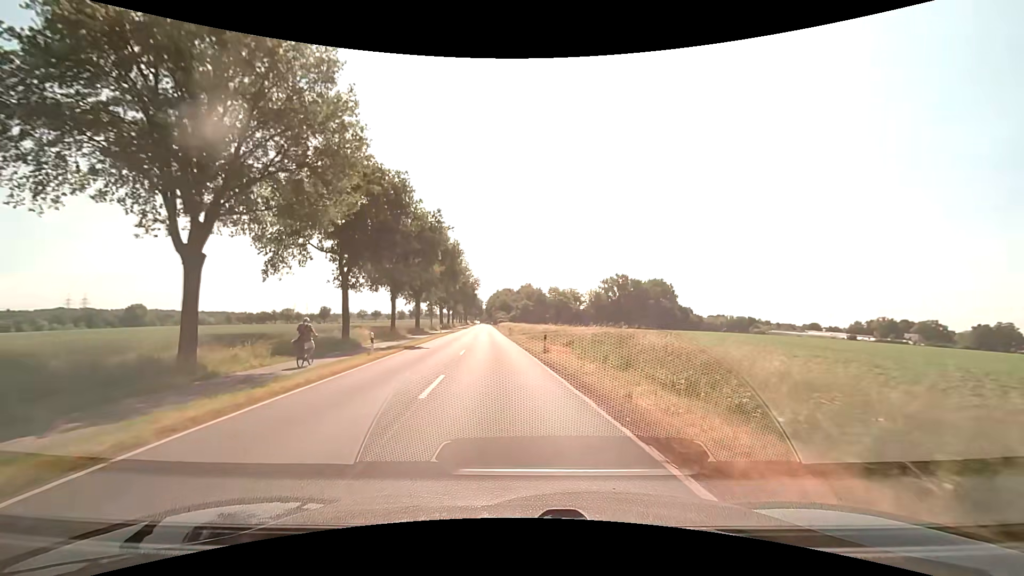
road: secondary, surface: asphalt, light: Day
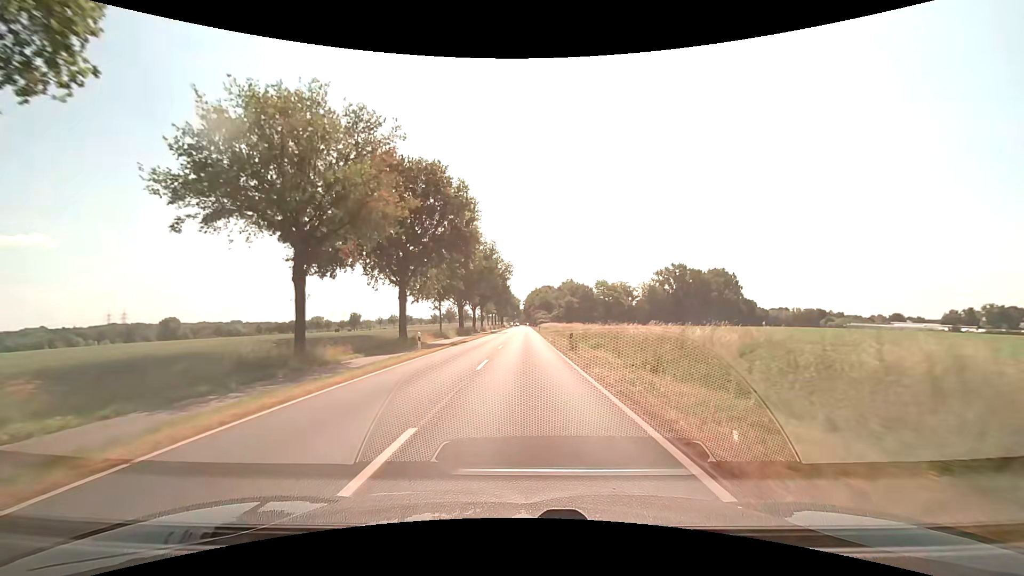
(-2.0, +31.2) m; -5°
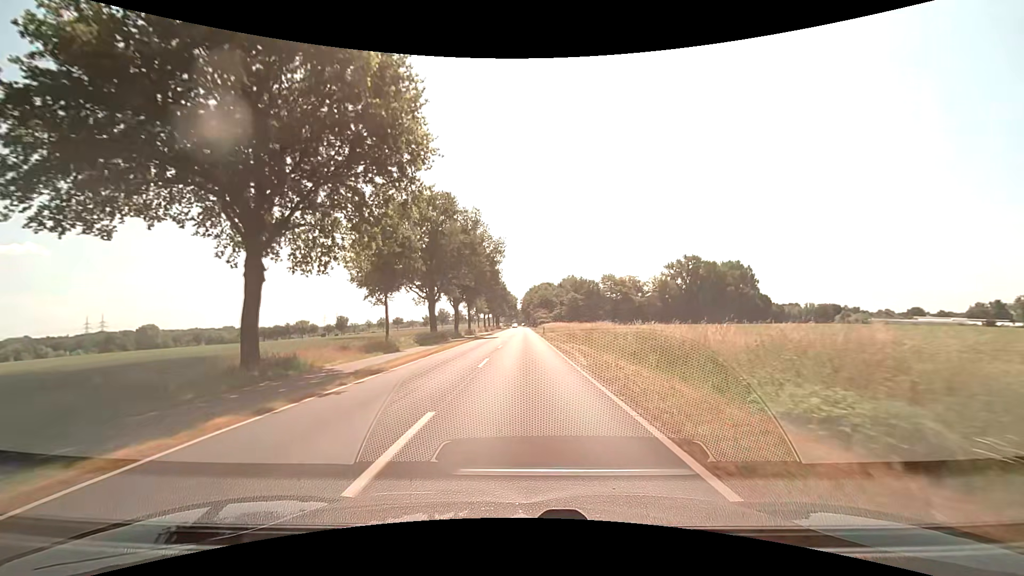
(0.0, +23.3) m; 0°
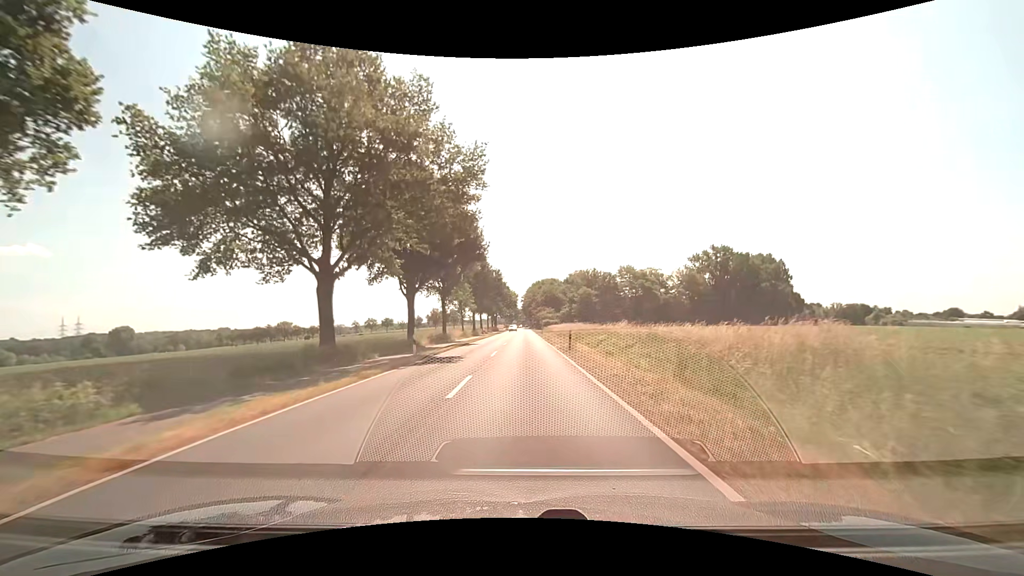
(0.0, +30.9) m; 0°
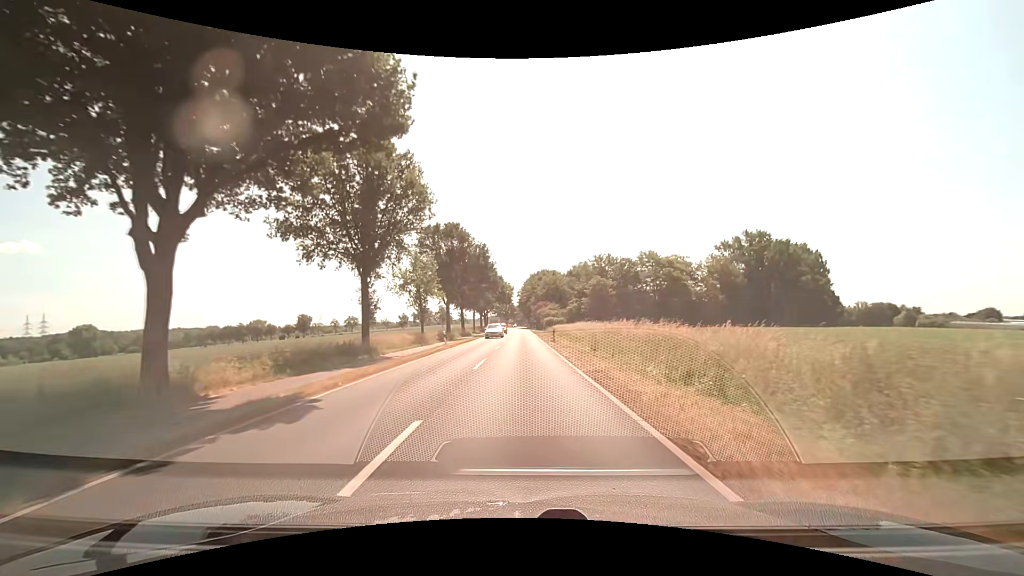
(+0.1, +30.7) m; 0°
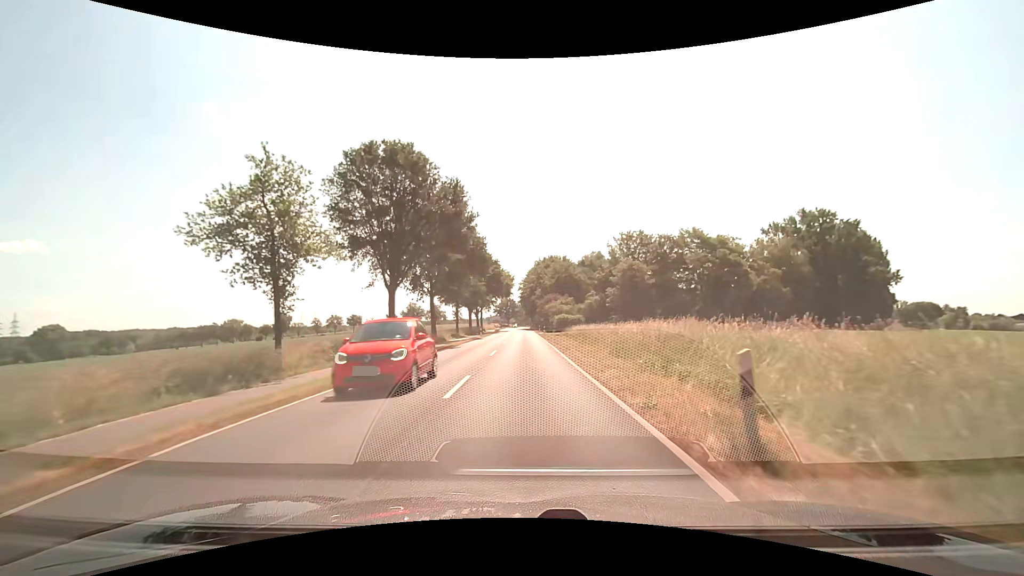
(-0.1, +30.5) m; -1°
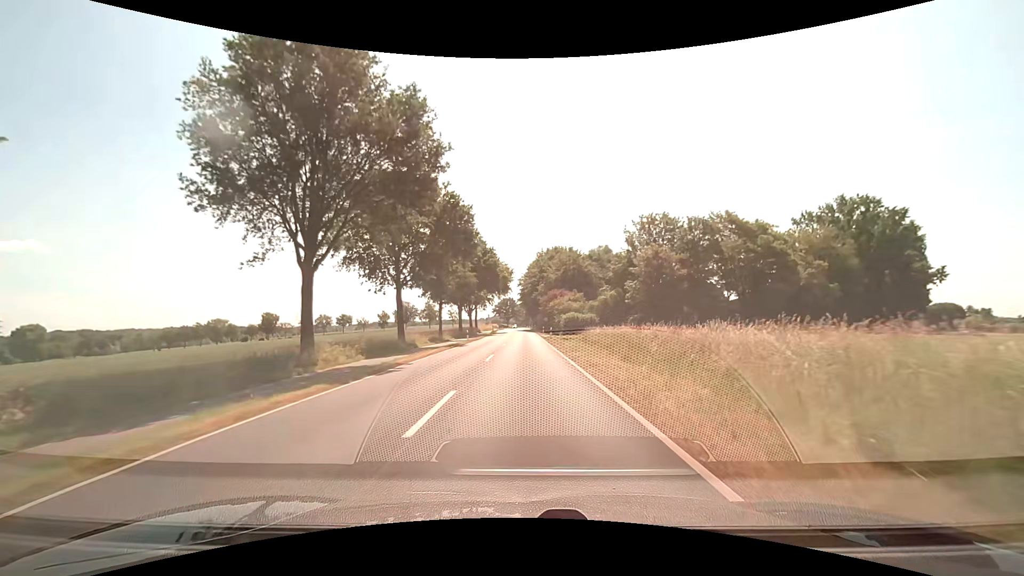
(0.0, +15.2) m; 0°
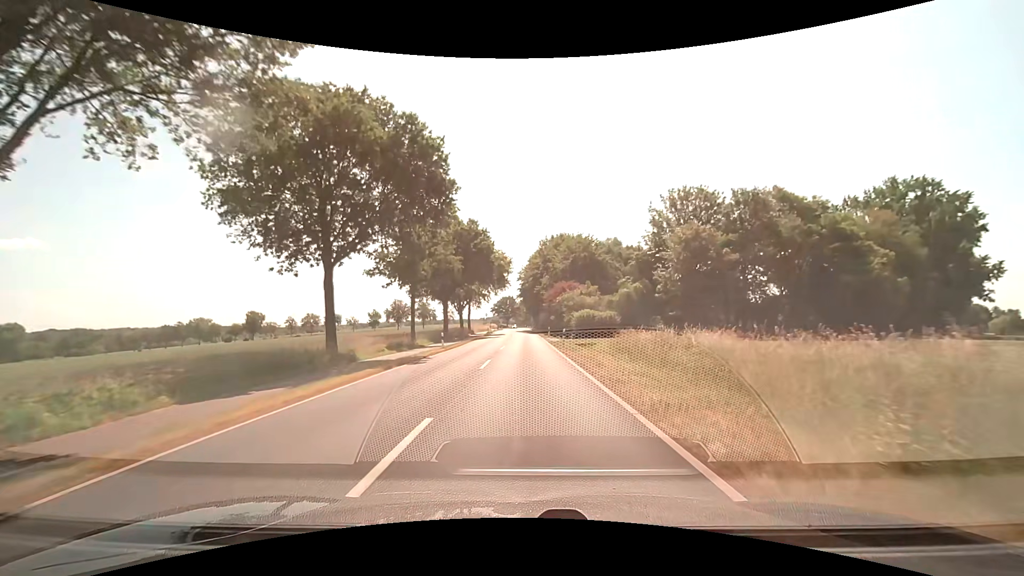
(0.0, +15.1) m; 0°
(0, +10) (0, +20) (0, +30) (0, +40) (0, +50) (0, +60) (0, +70) (0, +80) (0, +90) (0, +100) m
